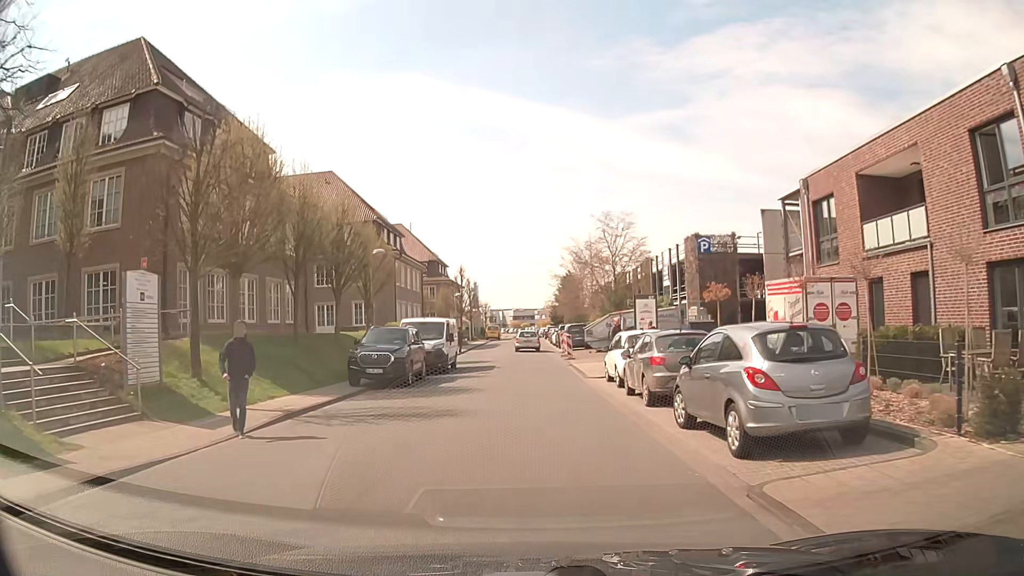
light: Day
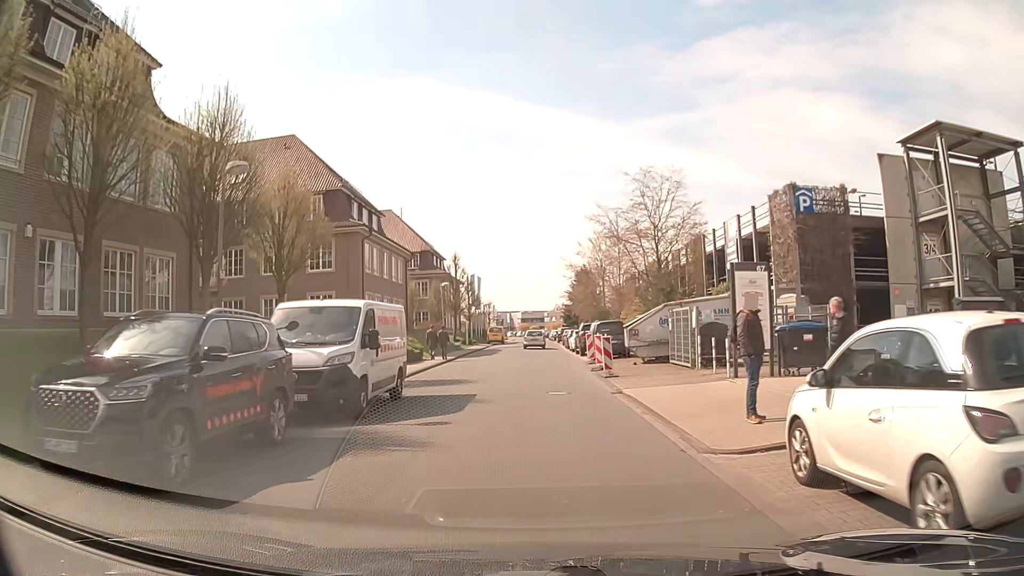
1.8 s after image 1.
(0.0, +14.6) m; 0°
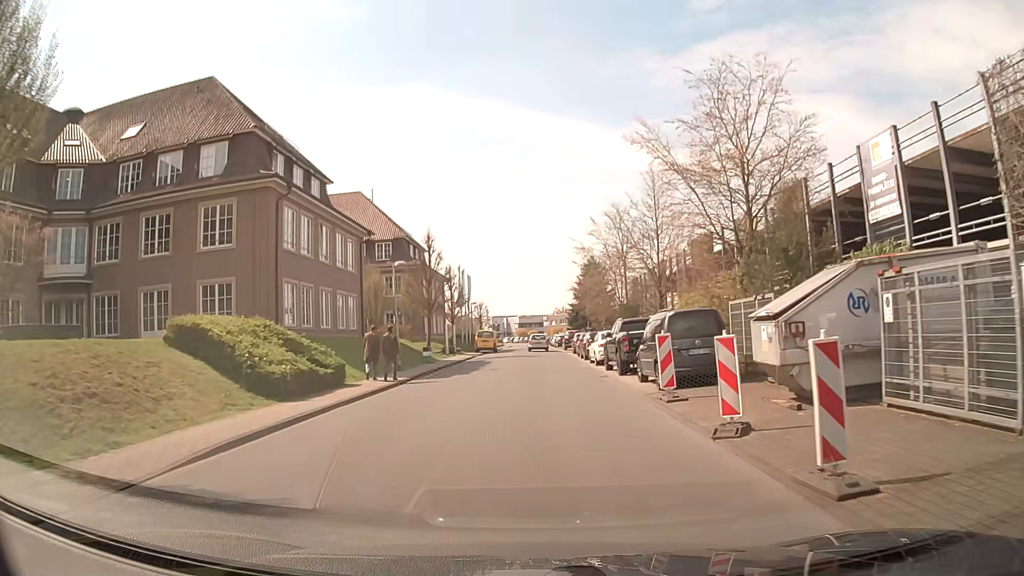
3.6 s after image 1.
(-0.2, +16.1) m; 0°
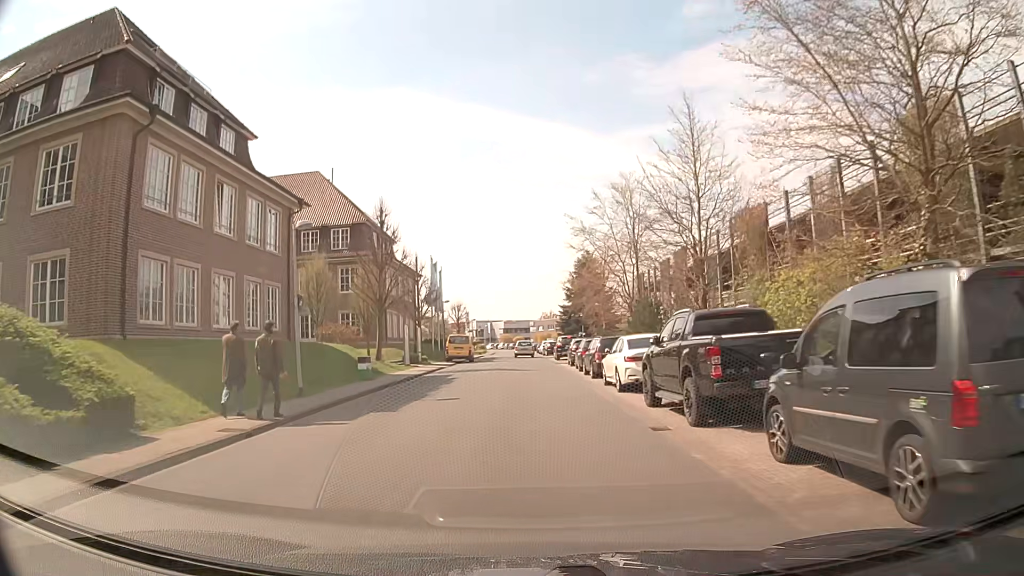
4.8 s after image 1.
(+0.1, +11.6) m; +1°
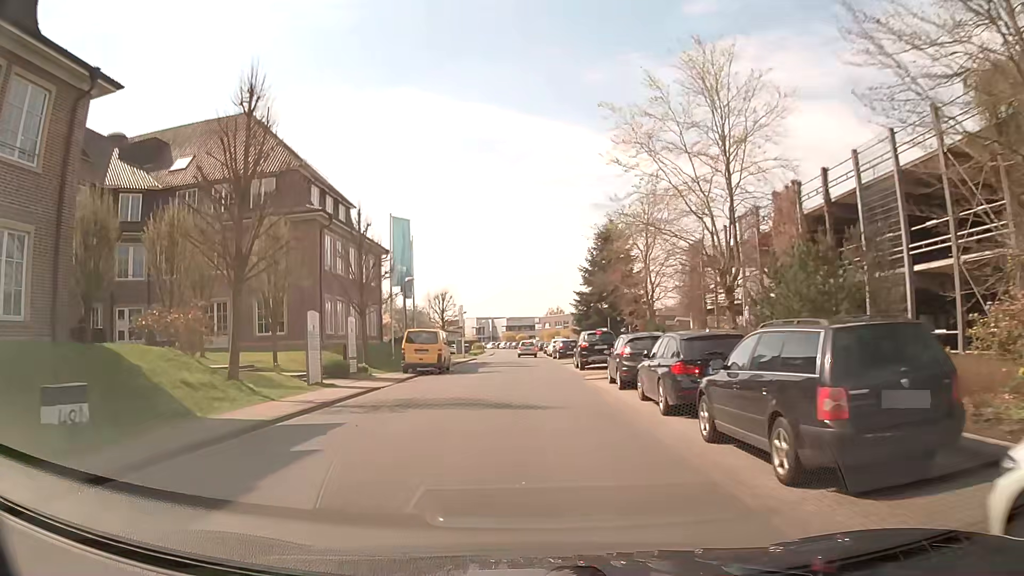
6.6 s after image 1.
(+0.1, +18.3) m; 0°
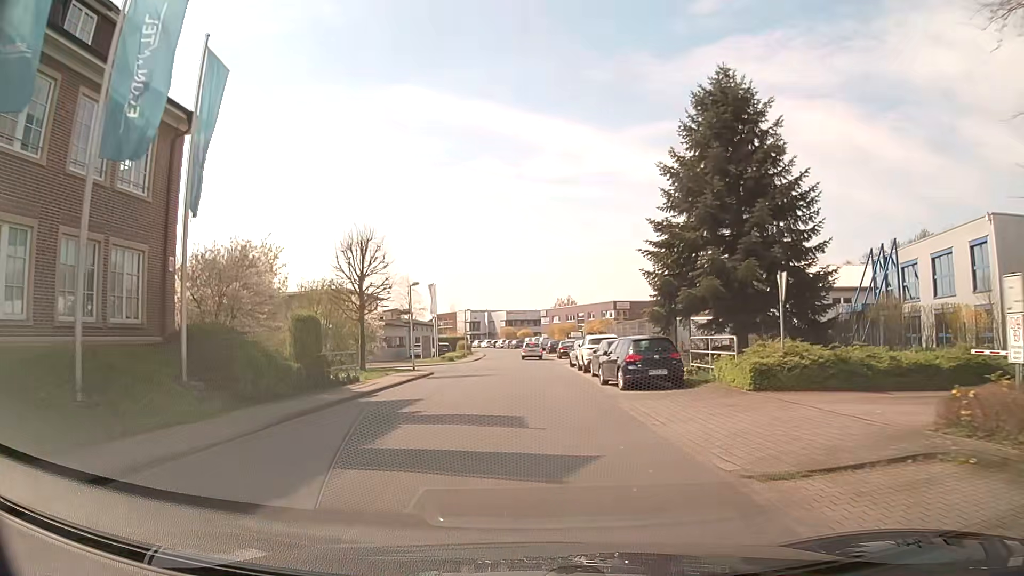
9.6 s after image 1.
(-0.5, +32.3) m; -1°
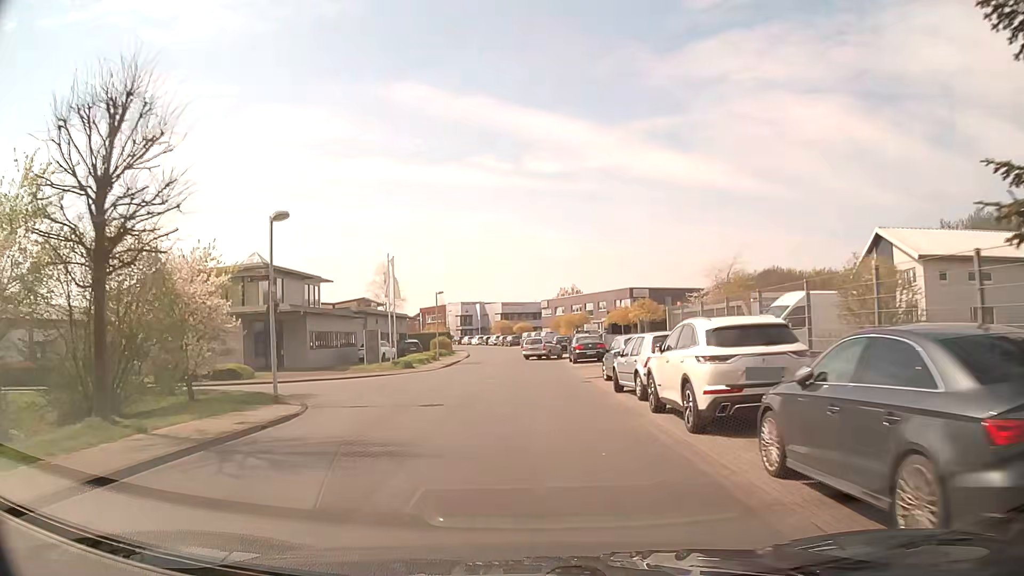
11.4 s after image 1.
(+0.3, +19.6) m; 0°
